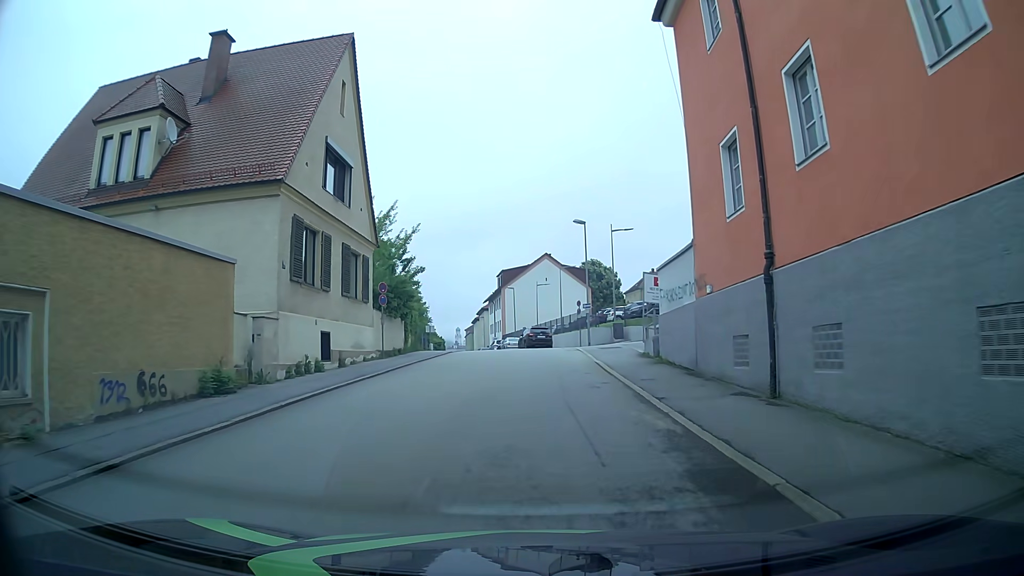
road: residential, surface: asphalt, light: Day
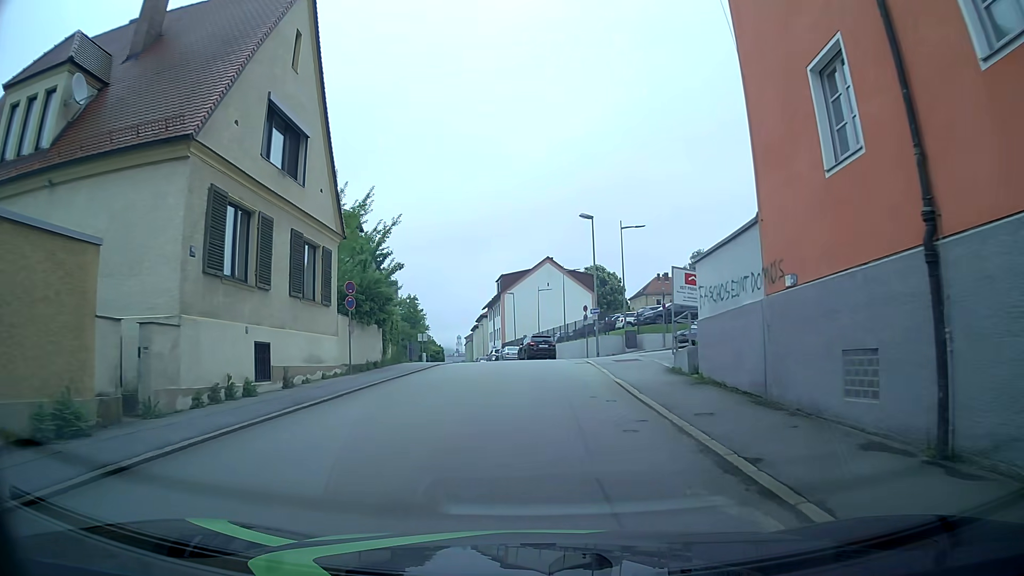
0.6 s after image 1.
(0.0, +4.9) m; -1°
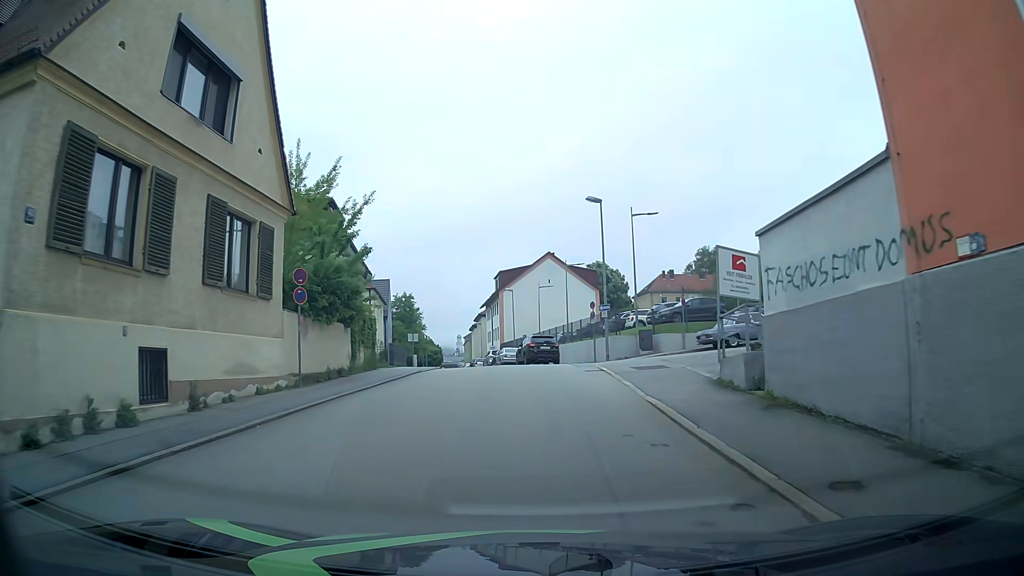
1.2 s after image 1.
(0.0, +4.8) m; 0°
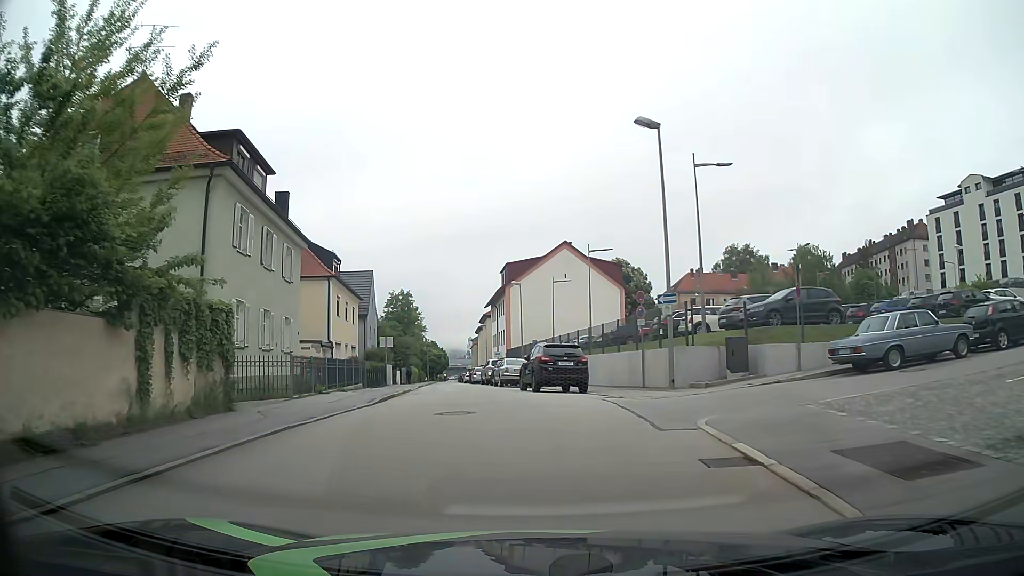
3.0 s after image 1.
(-0.1, +13.3) m; -1°
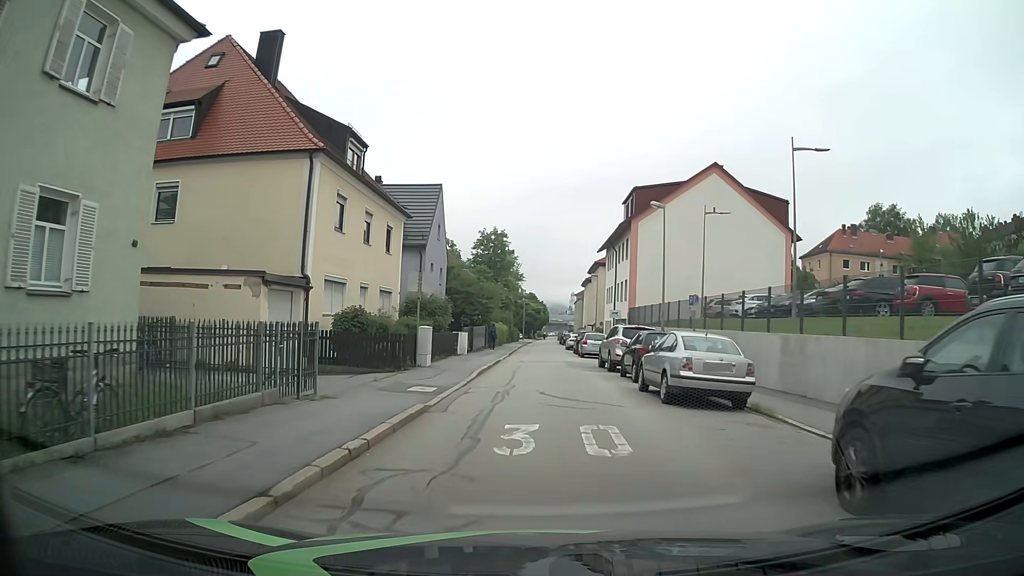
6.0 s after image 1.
(-2.0, +20.0) m; -9°
